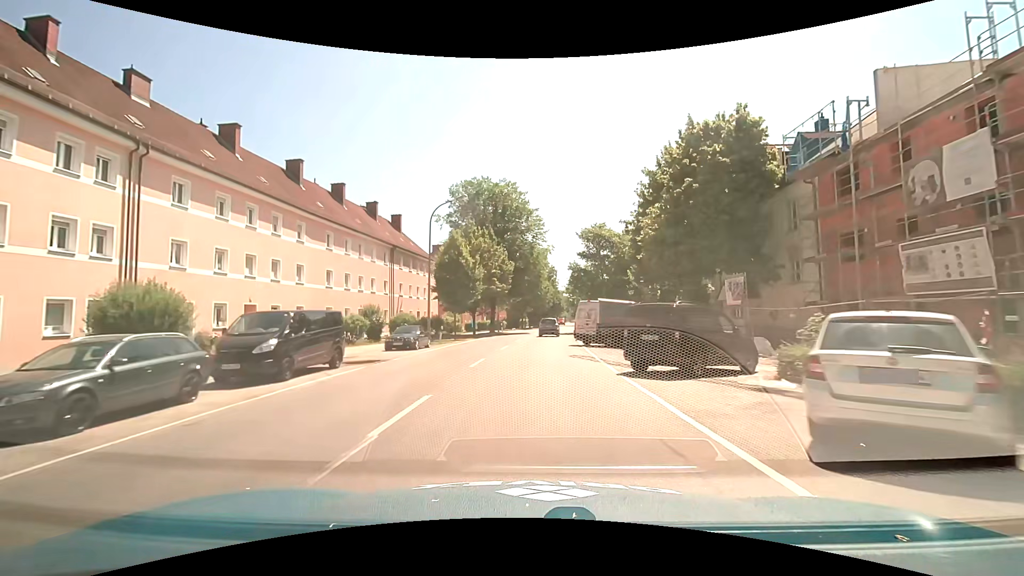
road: tertiary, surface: asphalt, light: Day
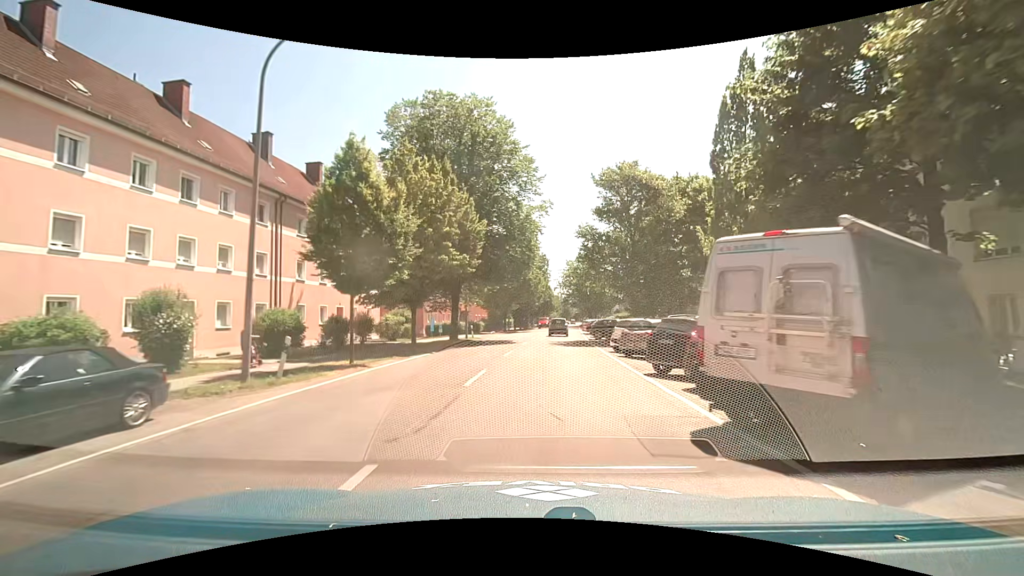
(0.0, +21.5) m; +1°
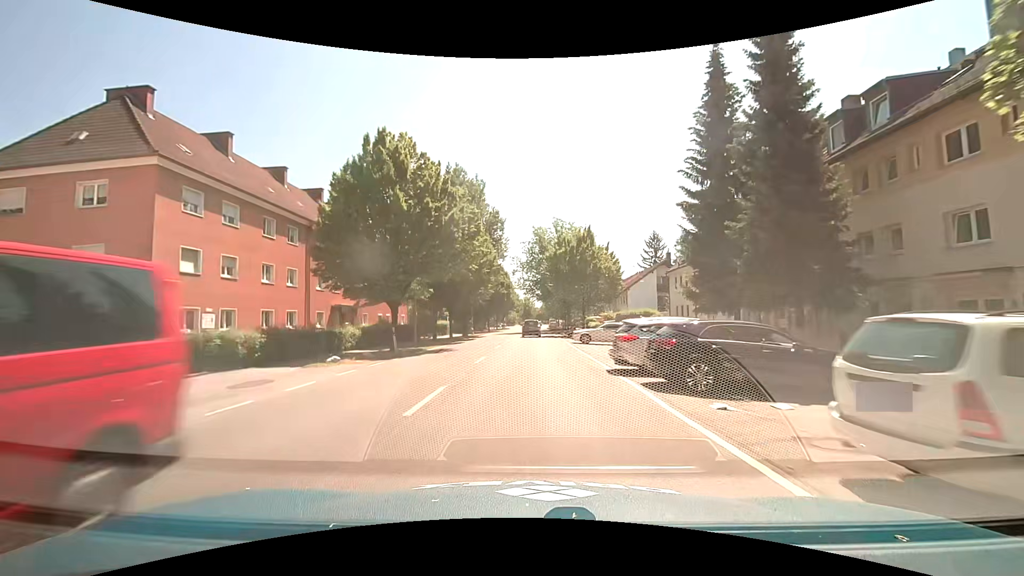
(+2.1, +37.8) m; +5°
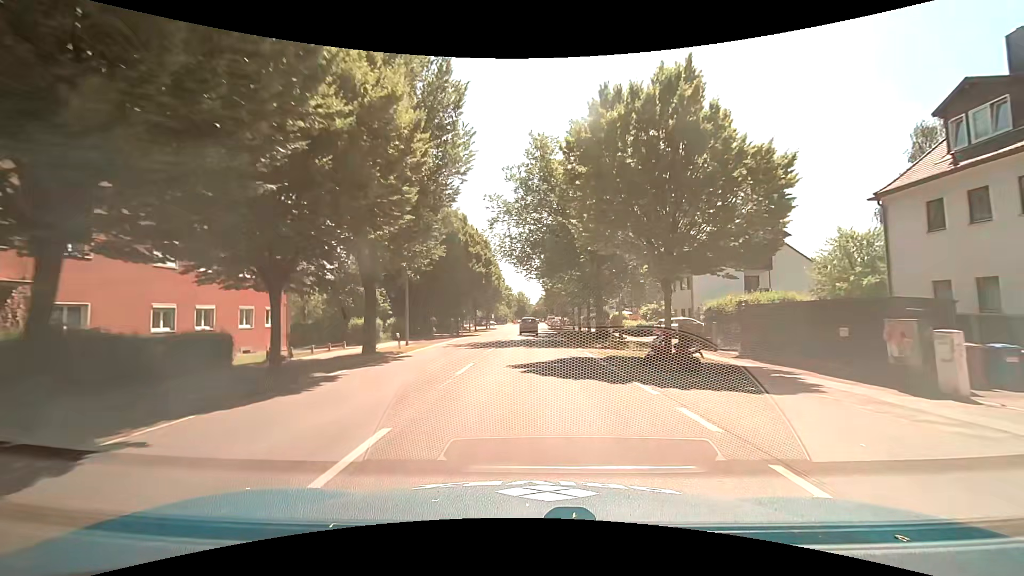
(+0.1, +31.3) m; +1°
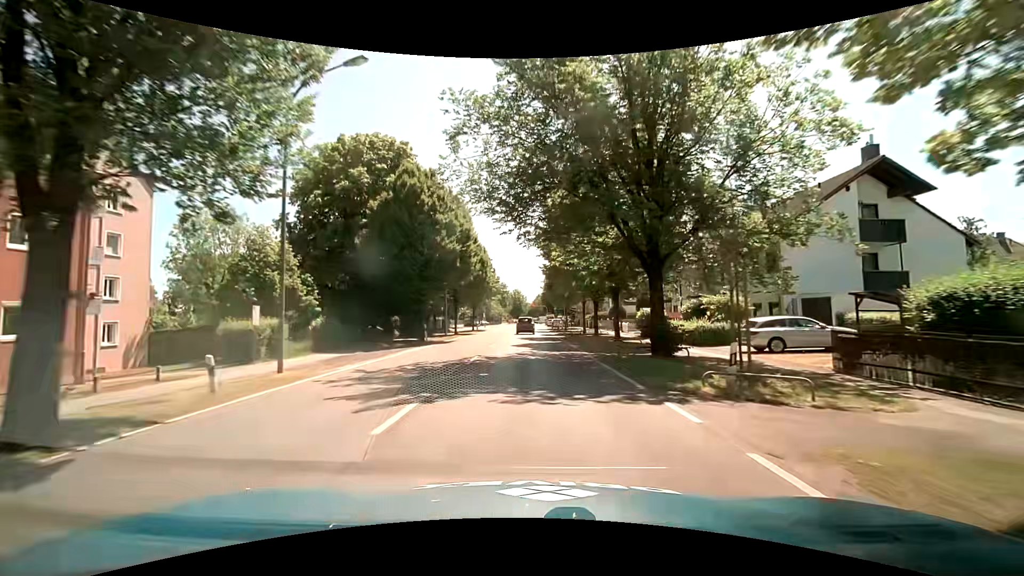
(0.0, +15.4) m; 0°
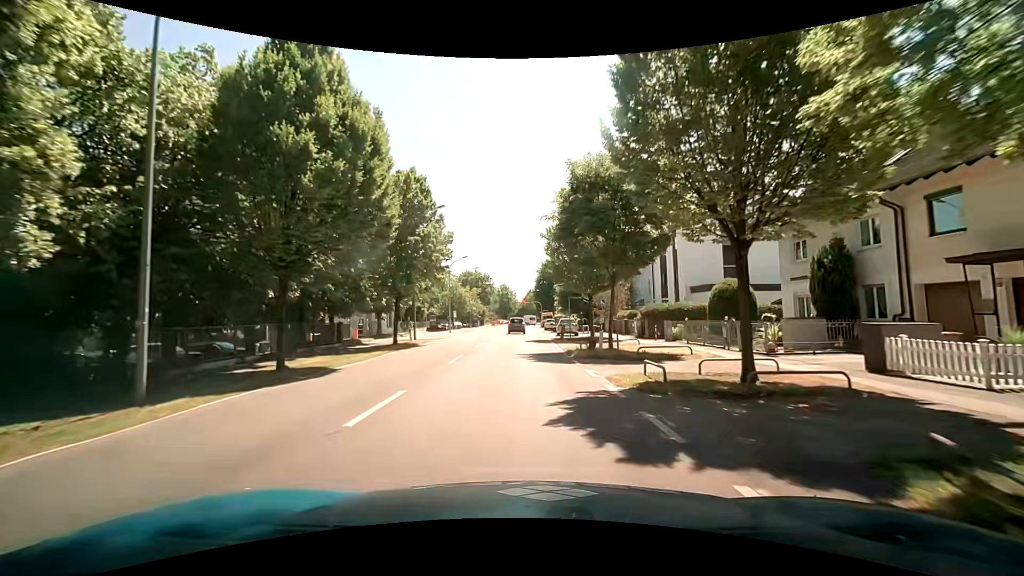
(+0.4, +35.6) m; +1°
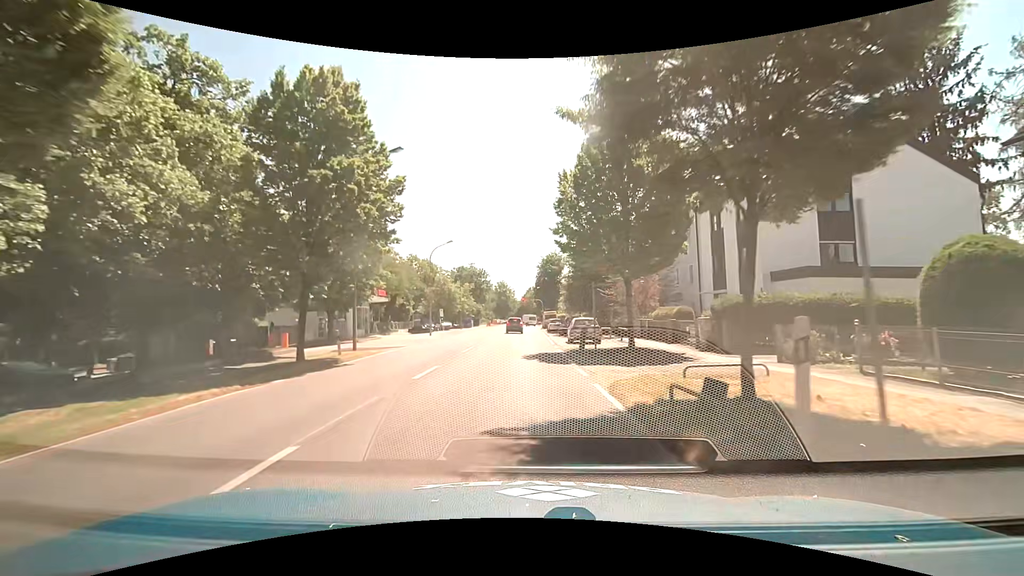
(+0.1, +13.1) m; +1°
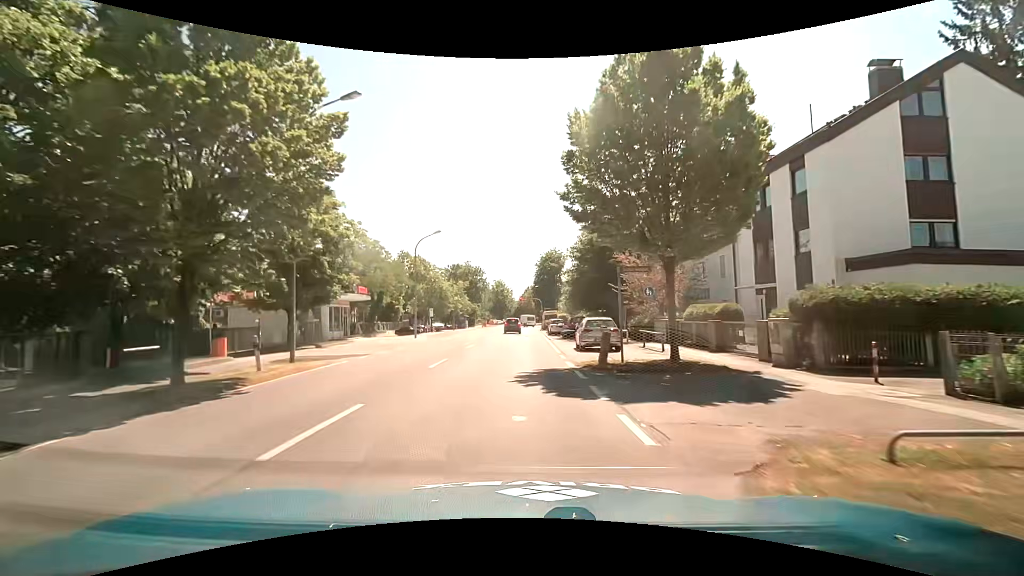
(-0.1, +6.4) m; 0°
